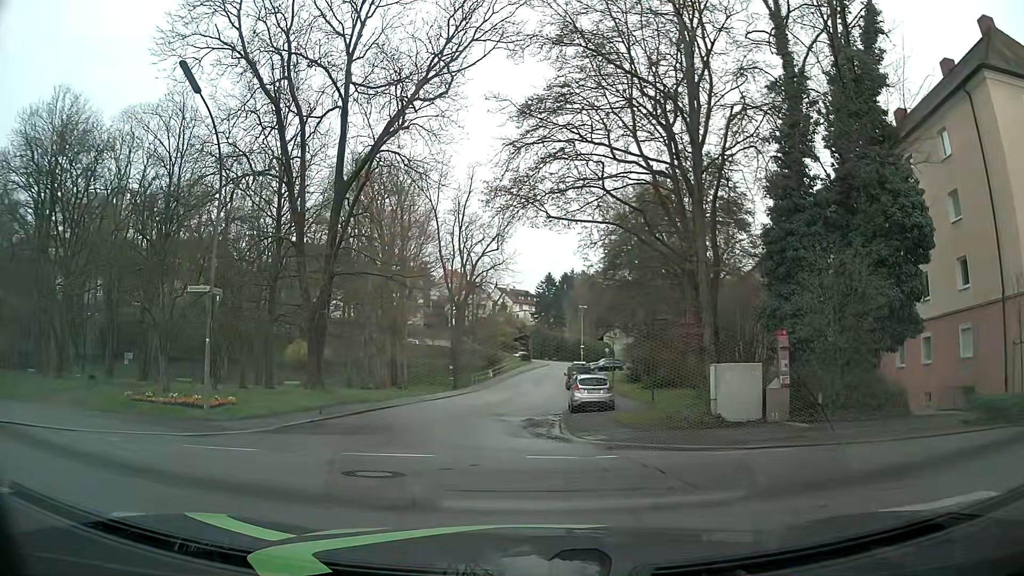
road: residential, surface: asphalt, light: Day
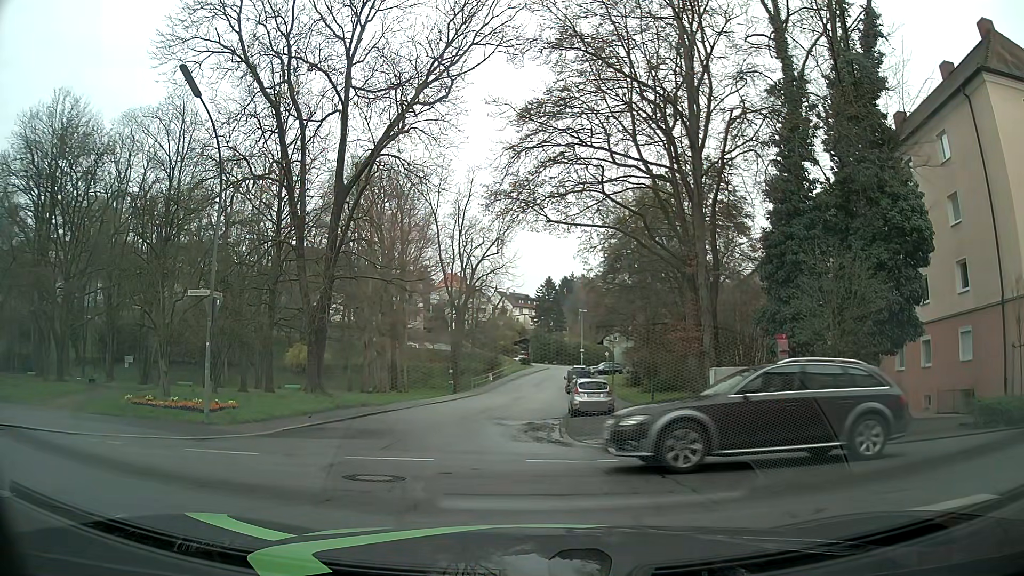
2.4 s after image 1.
(0.0, +0.1) m; 0°
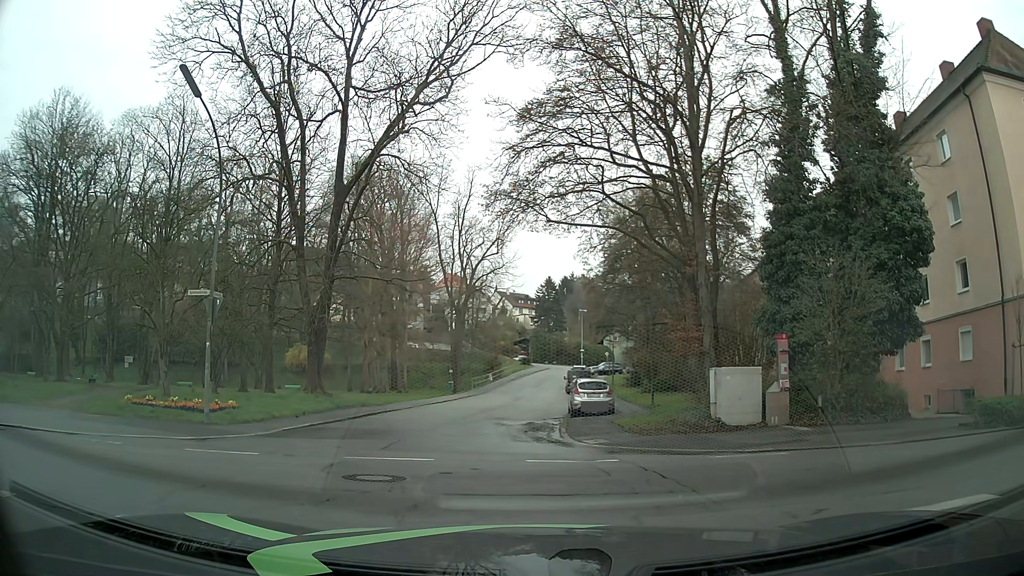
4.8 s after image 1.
(0.0, 0.0) m; 0°
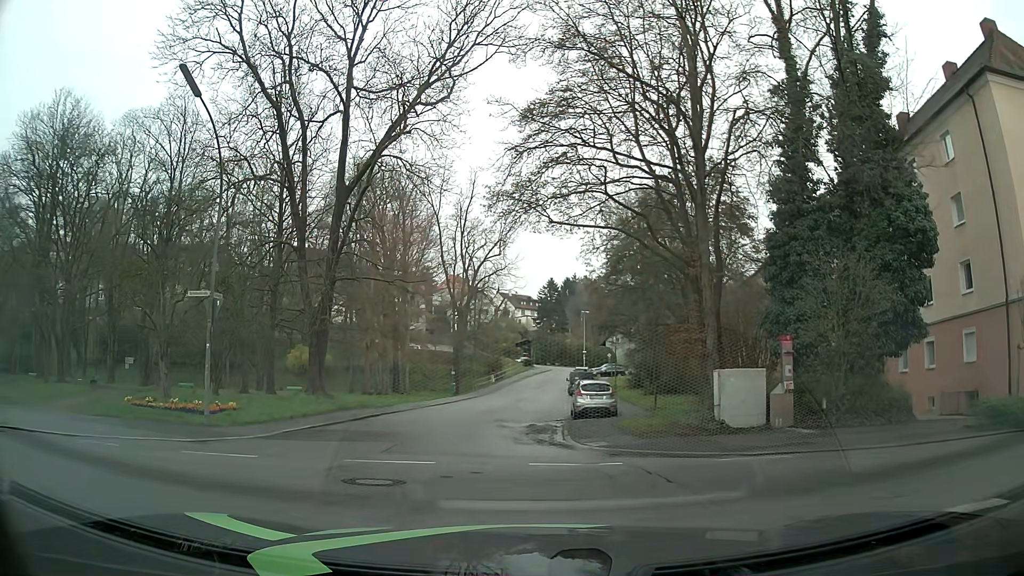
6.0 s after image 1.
(0.0, +0.1) m; 0°
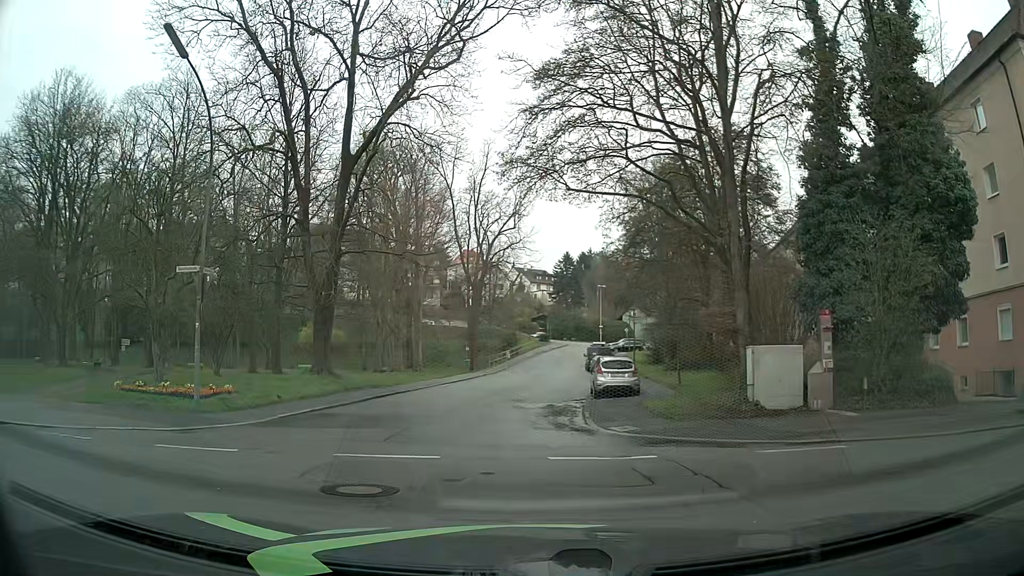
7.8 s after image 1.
(0.0, +1.5) m; 0°
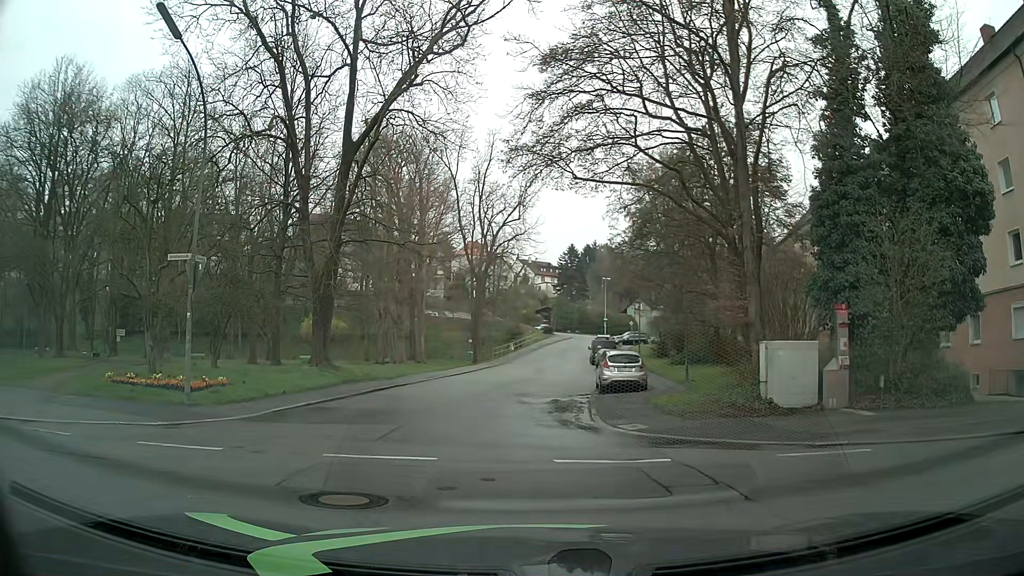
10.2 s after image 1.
(0.0, +0.7) m; 0°
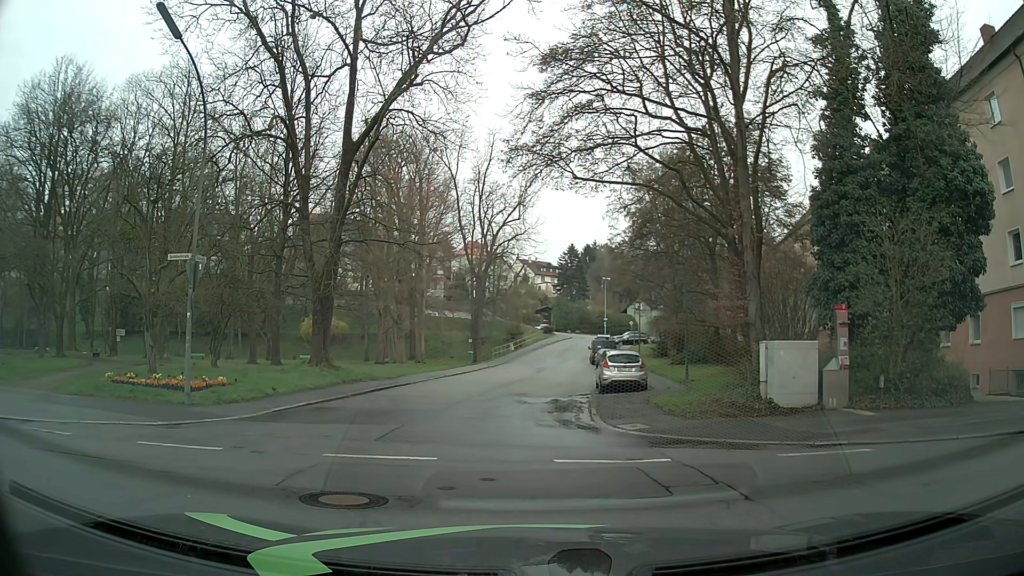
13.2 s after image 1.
(0.0, 0.0) m; 0°
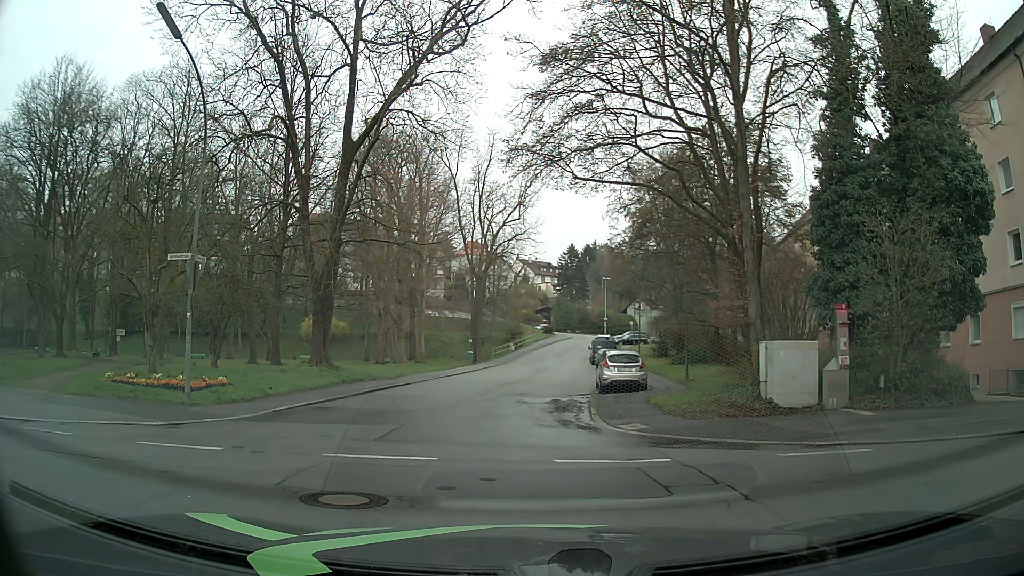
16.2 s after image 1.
(0.0, 0.0) m; 0°
(0, +10) (0, +20) (+1, +30) (+3, +40) (+4, +50) (+6, +60) (+7, +69) (+10, +79) (+13, +89) (+17, +98) m
